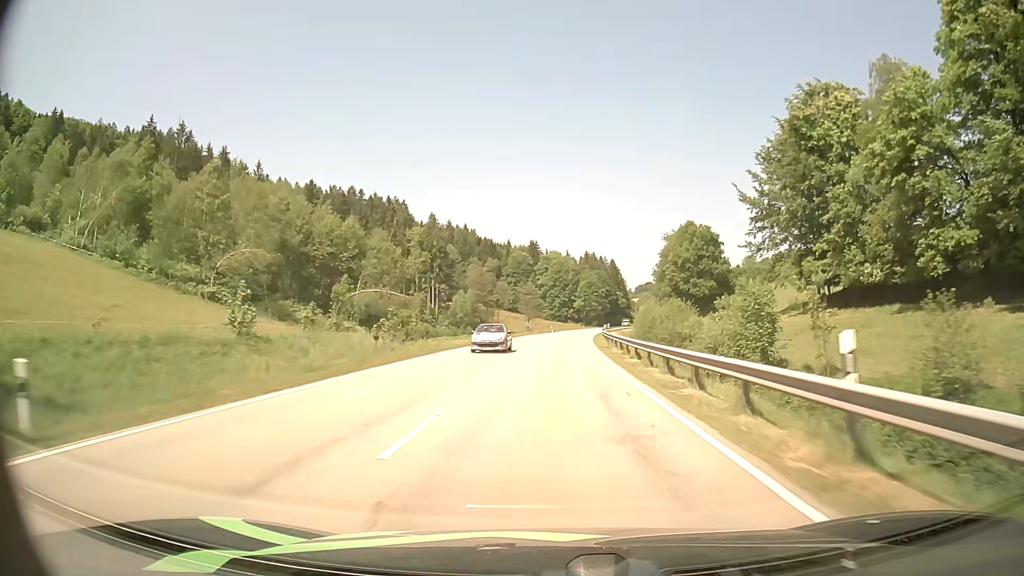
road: secondary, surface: asphalt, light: Day
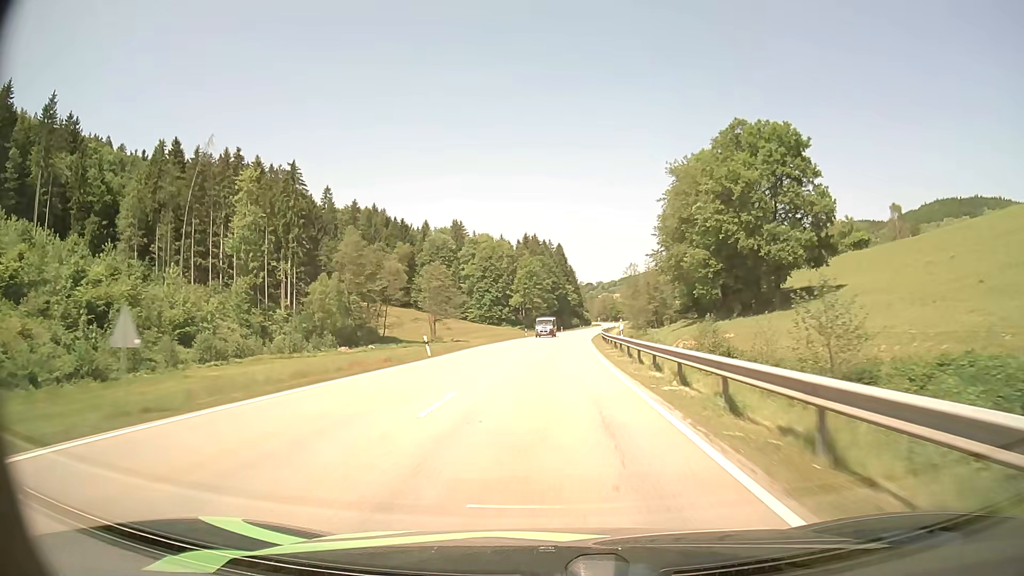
(+3.4, +76.3) m; +5°
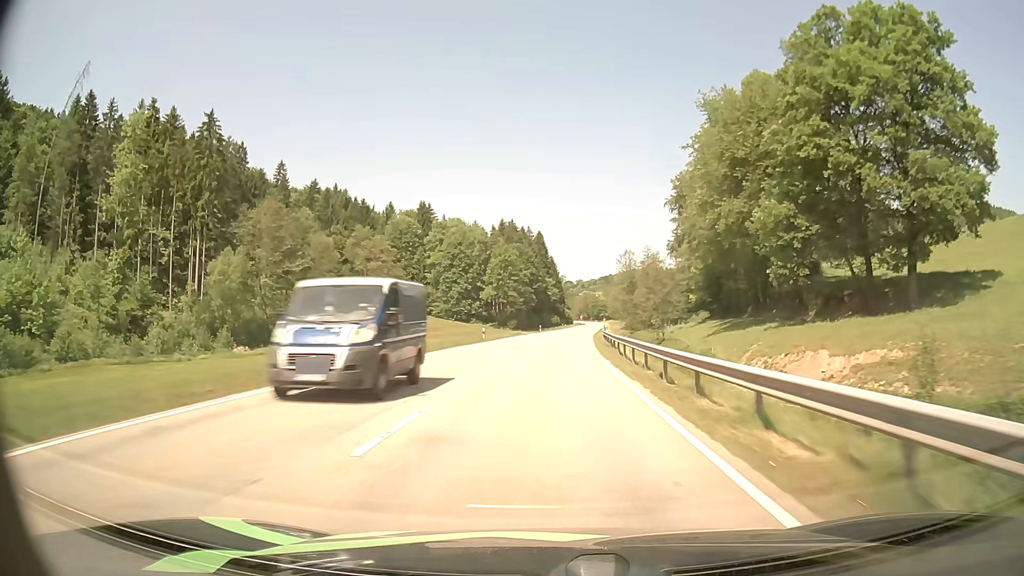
(+0.5, +30.0) m; +2°
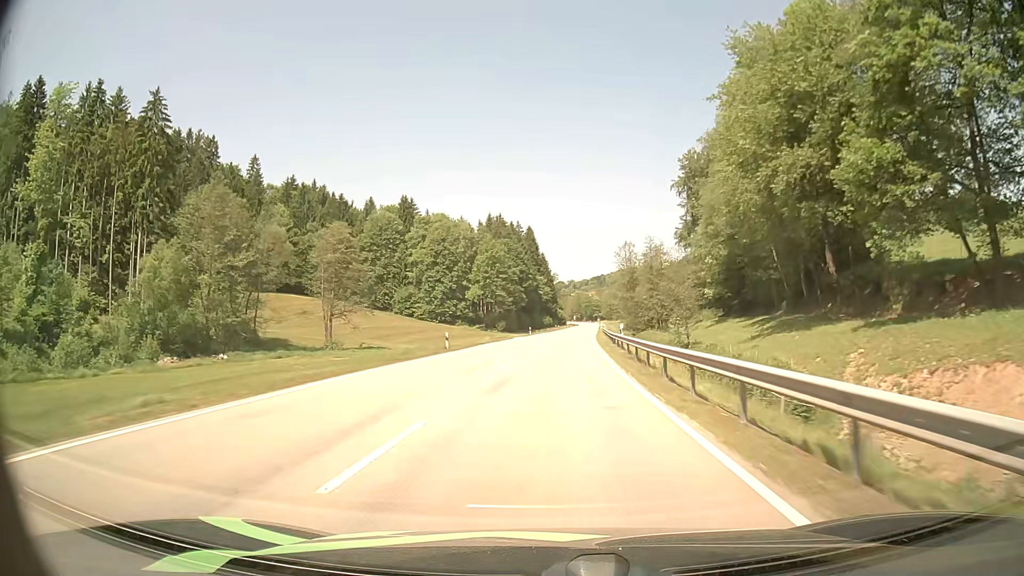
(+0.1, +14.9) m; +1°
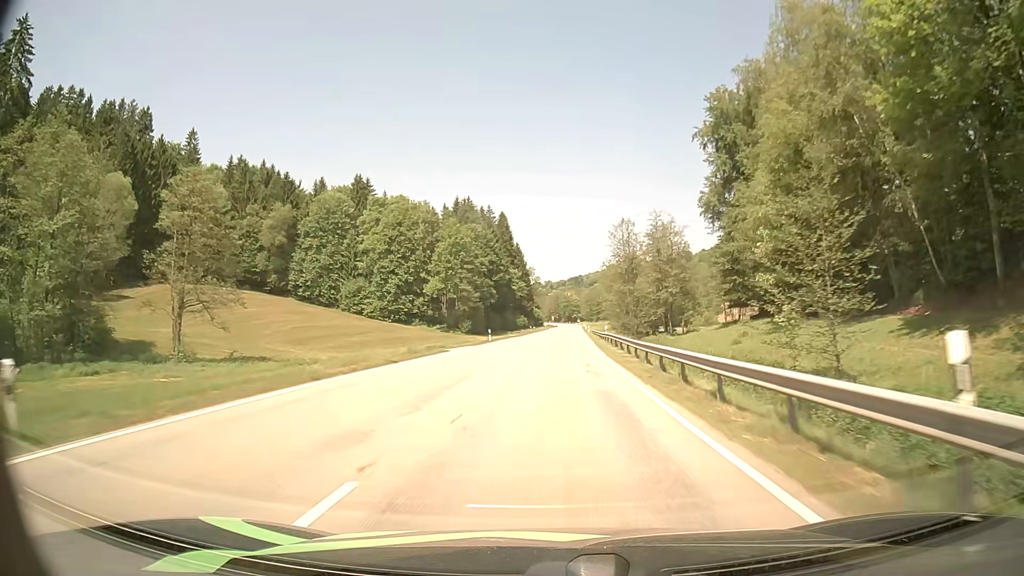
(+0.4, +29.8) m; +2°
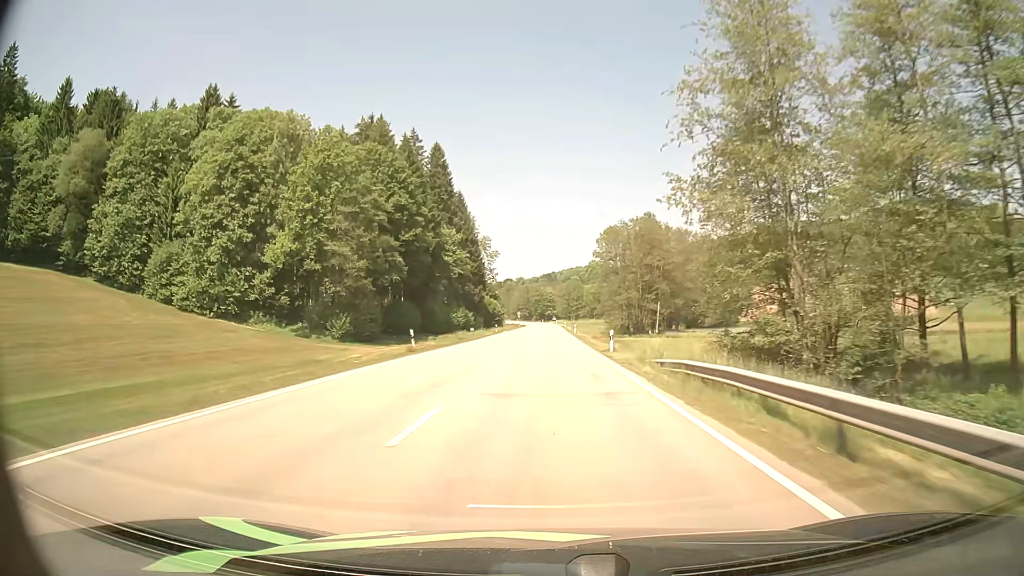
(+2.3, +73.8) m; +3°
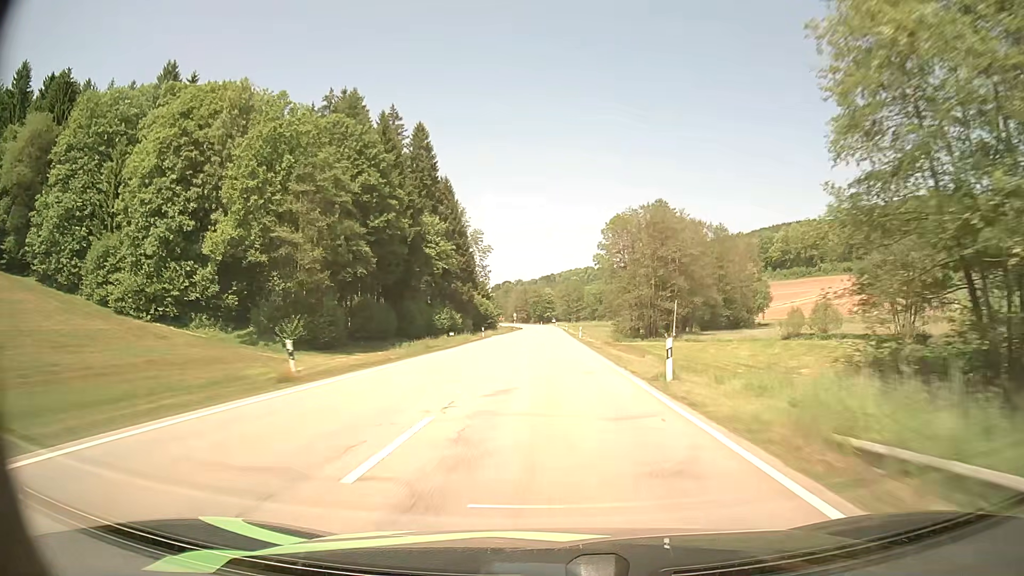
(0.0, +14.6) m; 0°
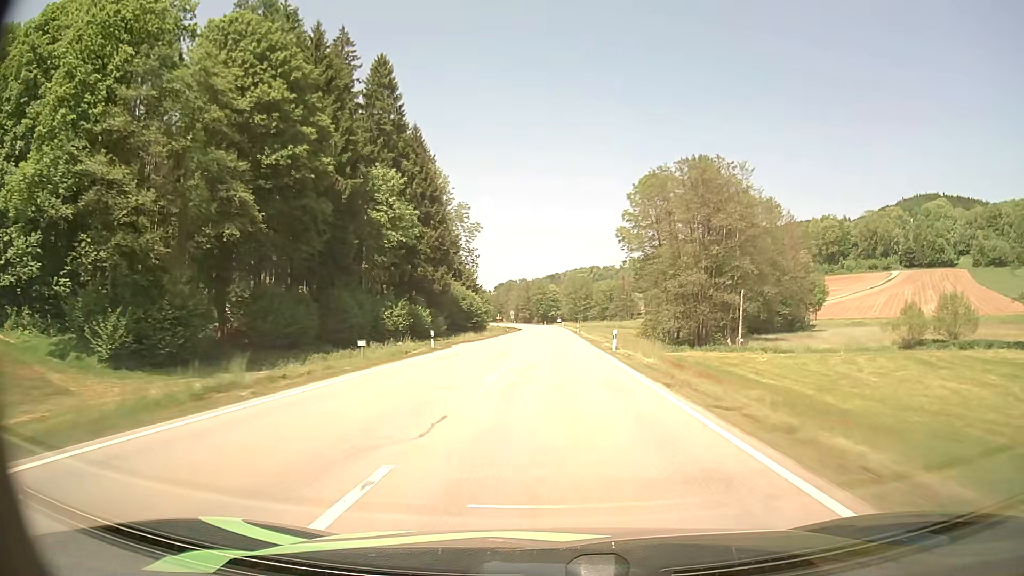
(-0.1, +29.0) m; 0°
(0, +10) (0, +20) (0, +30) (0, +40) (0, +50) (0, +60) (+1, +70) (+1, +80) (+1, +90) (+1, +100) m
